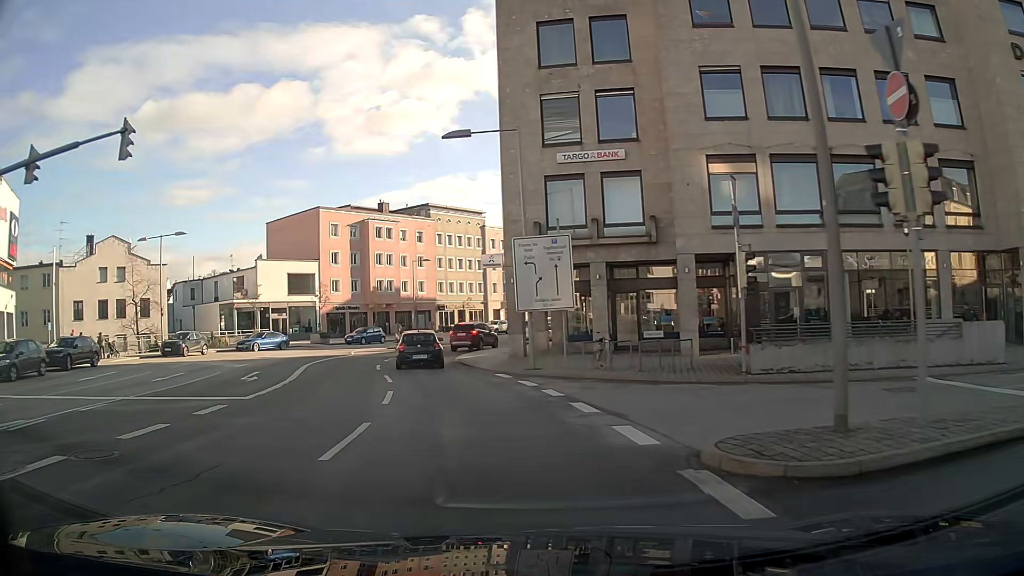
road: primary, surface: asphalt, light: Day
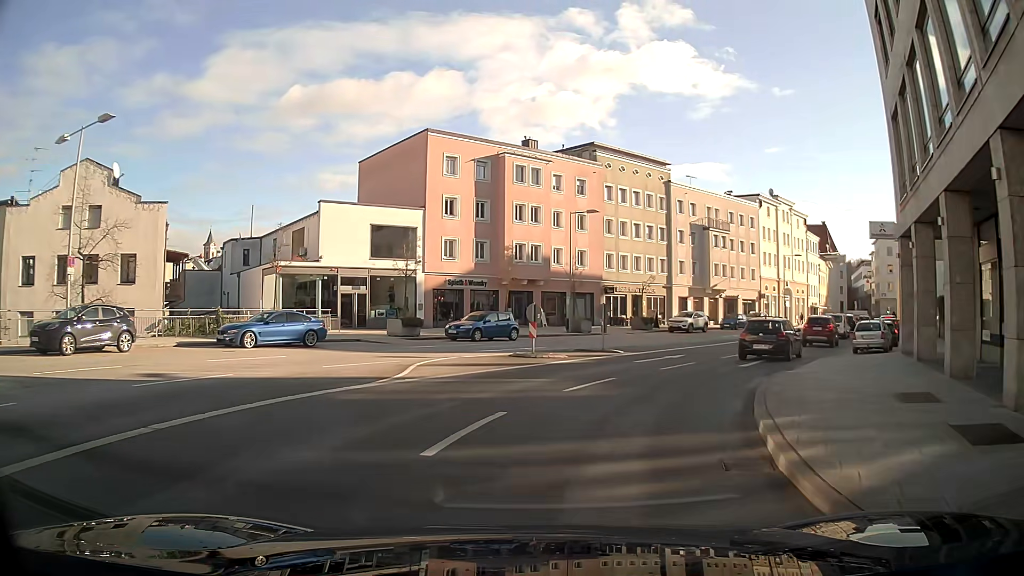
(-3.3, +24.5) m; -8°
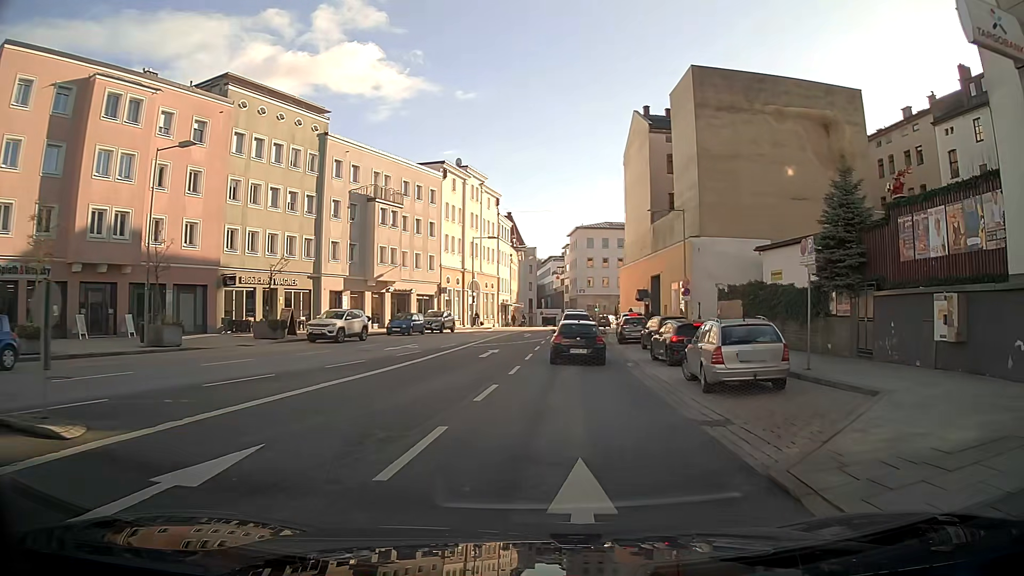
(+4.2, +17.1) m; +26°
(0, +10) (+1, +20) (+1, +30) (+2, +40) (+2, +50) (+3, +60) (+5, +70) (+9, +79) (+15, +87) (+22, +94) m
